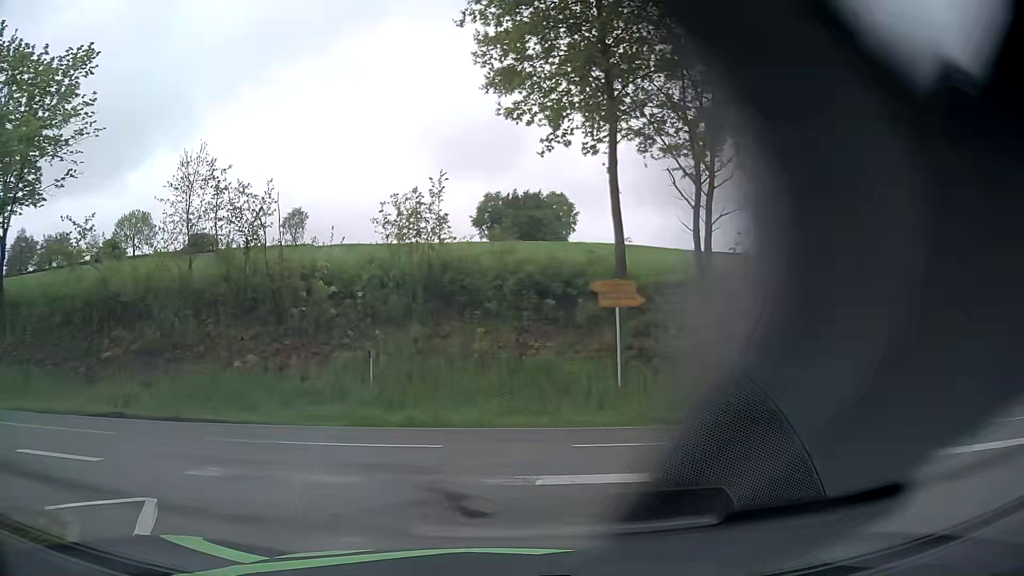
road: tertiary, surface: asphalt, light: Day
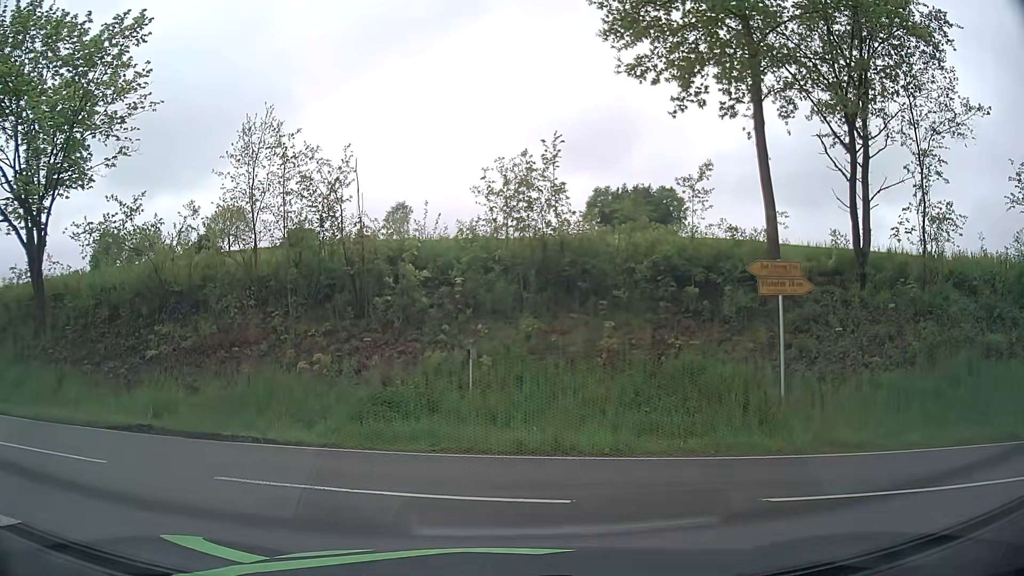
(-0.2, +3.4) m; -7°
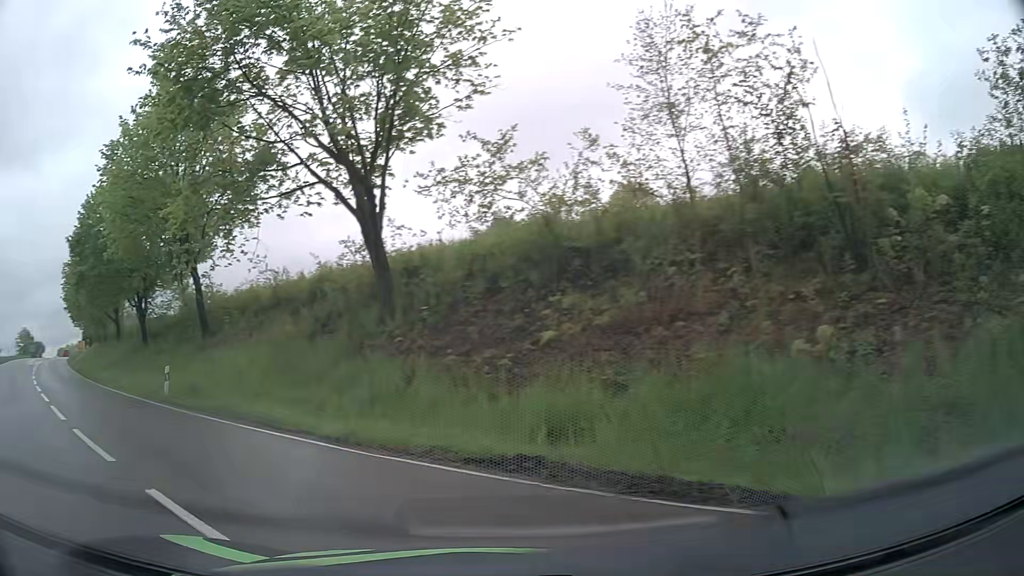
(-2.0, +6.1) m; -36°
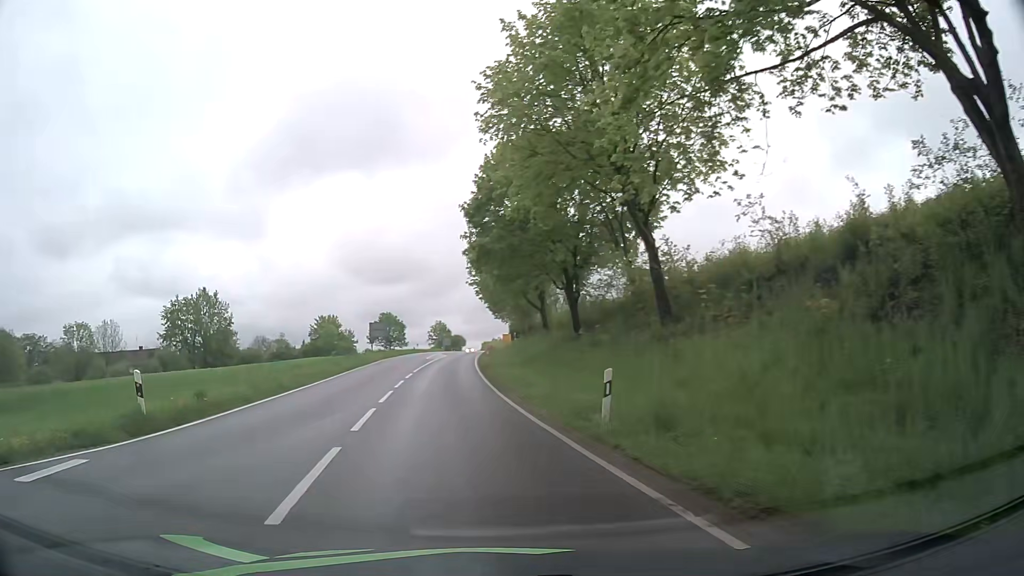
(-4.2, +9.7) m; -39°
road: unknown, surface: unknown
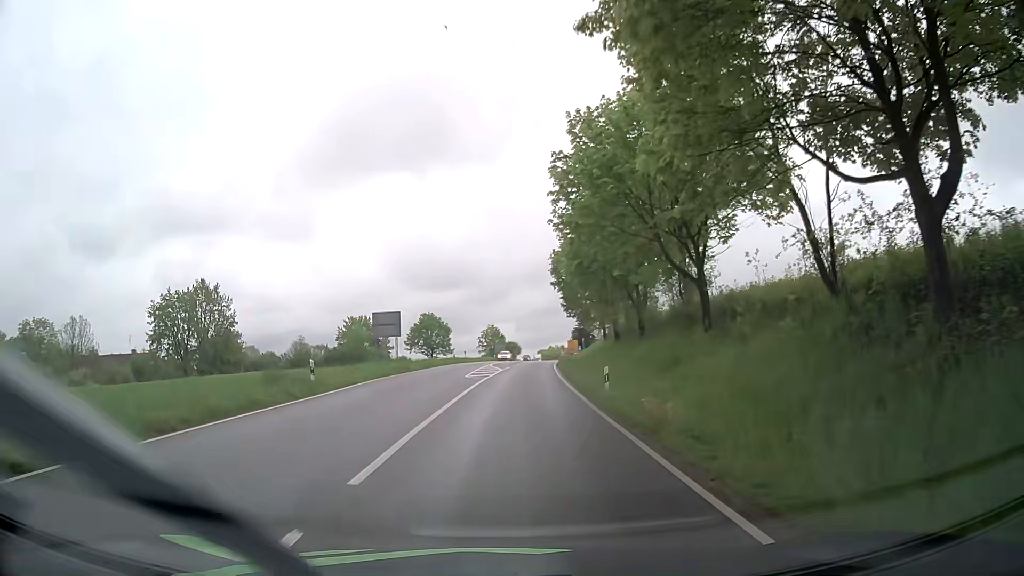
(-2.9, +29.4) m; -5°
